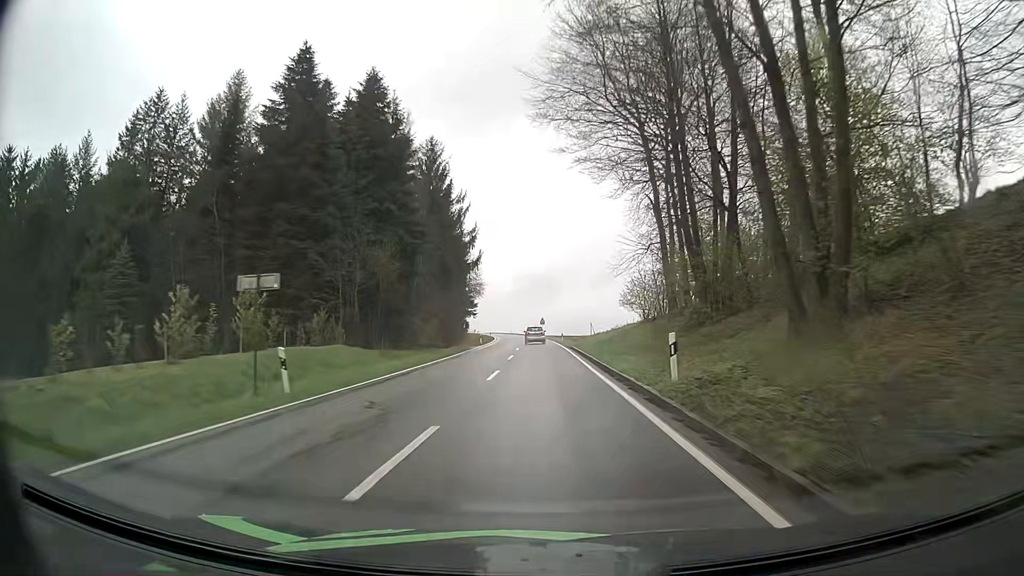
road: tertiary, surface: asphalt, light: Day
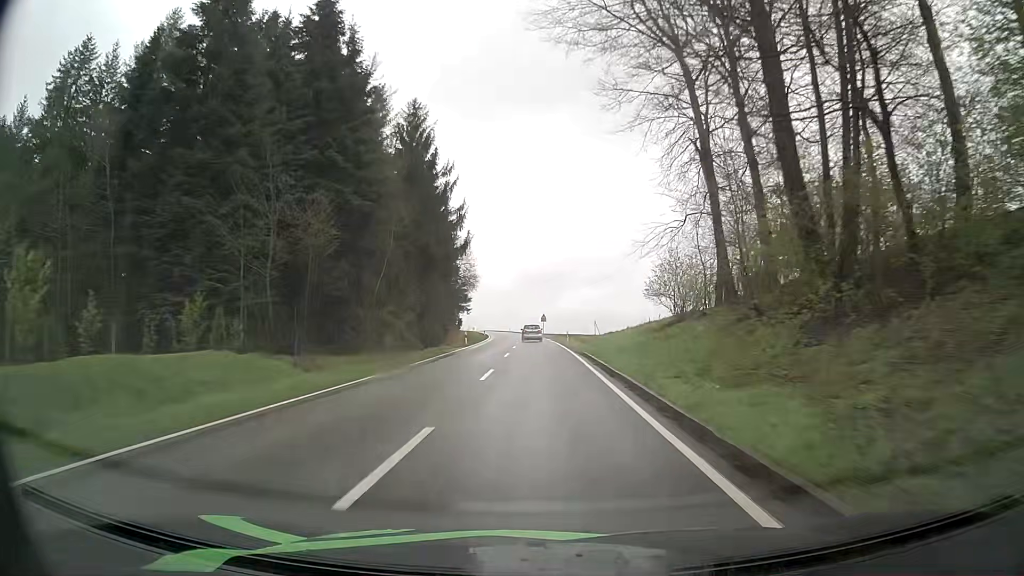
(+0.1, +12.9) m; 0°
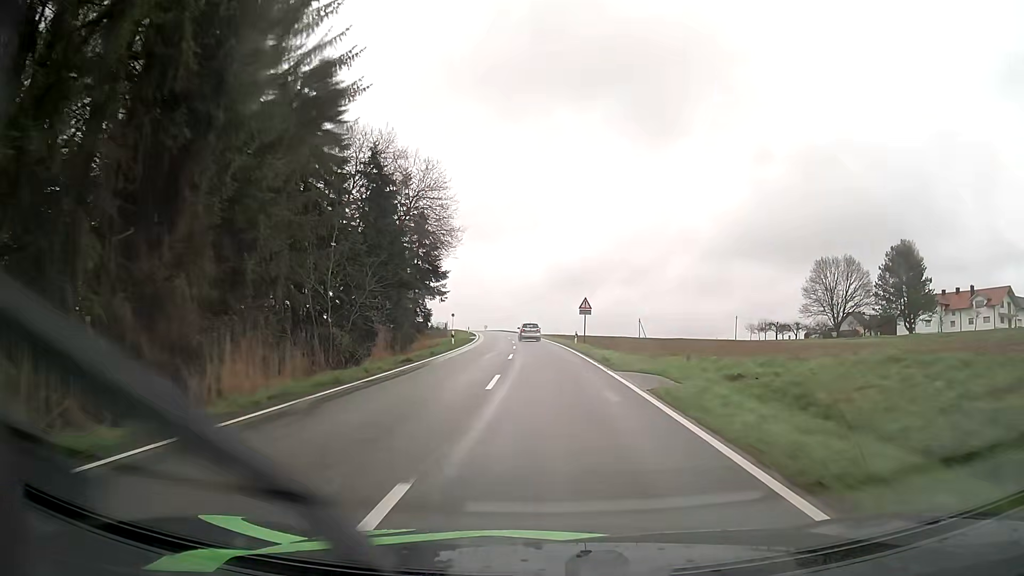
(-1.0, +52.8) m; -2°
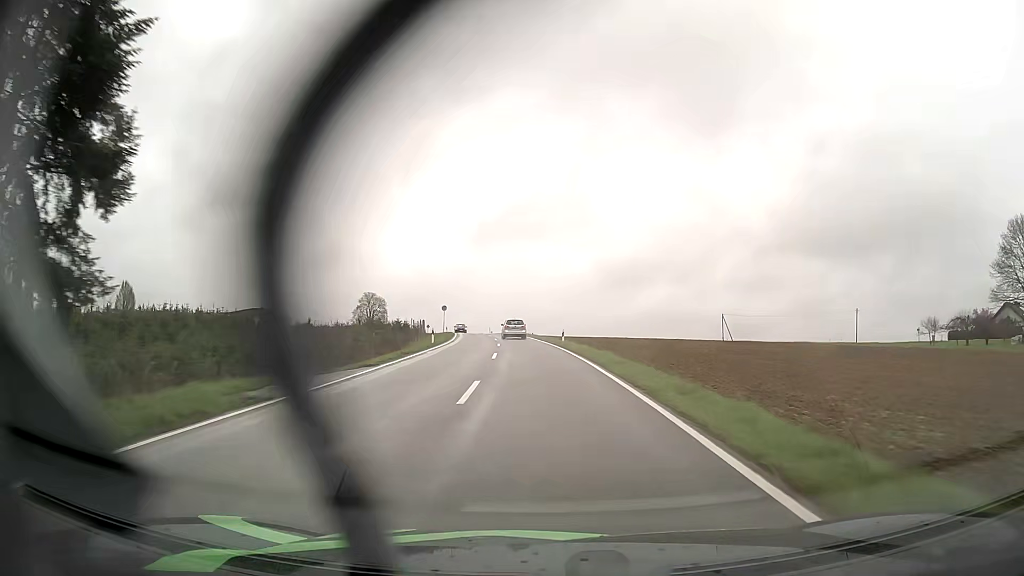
(-1.3, +52.8) m; -4°
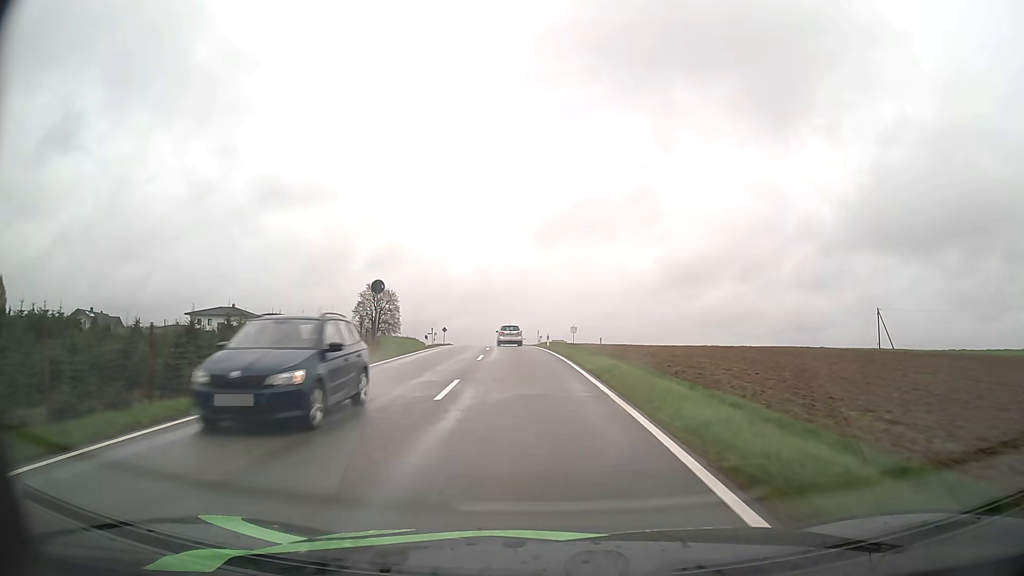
(-2.1, +48.8) m; -5°
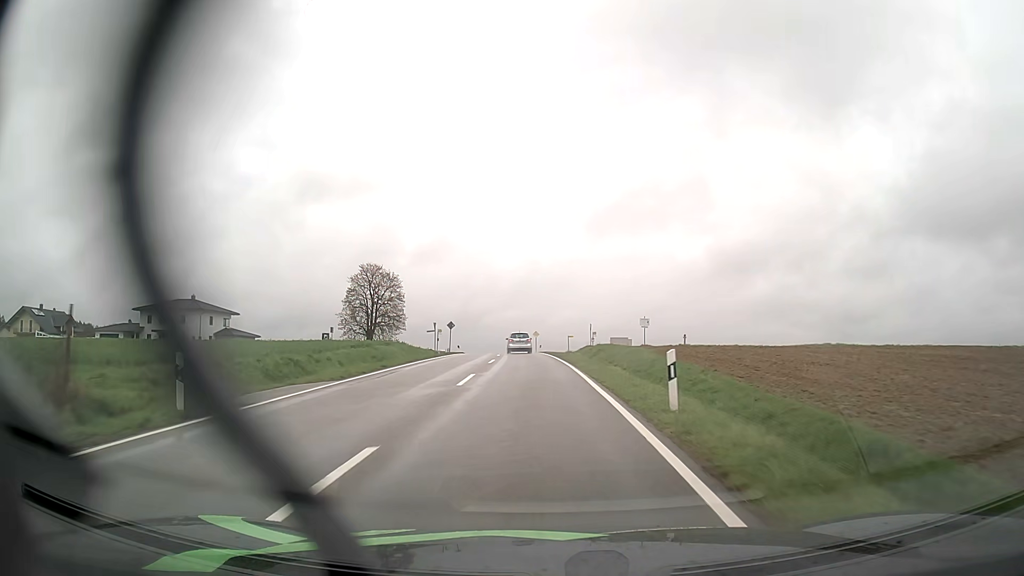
(-1.1, +33.2) m; -4°
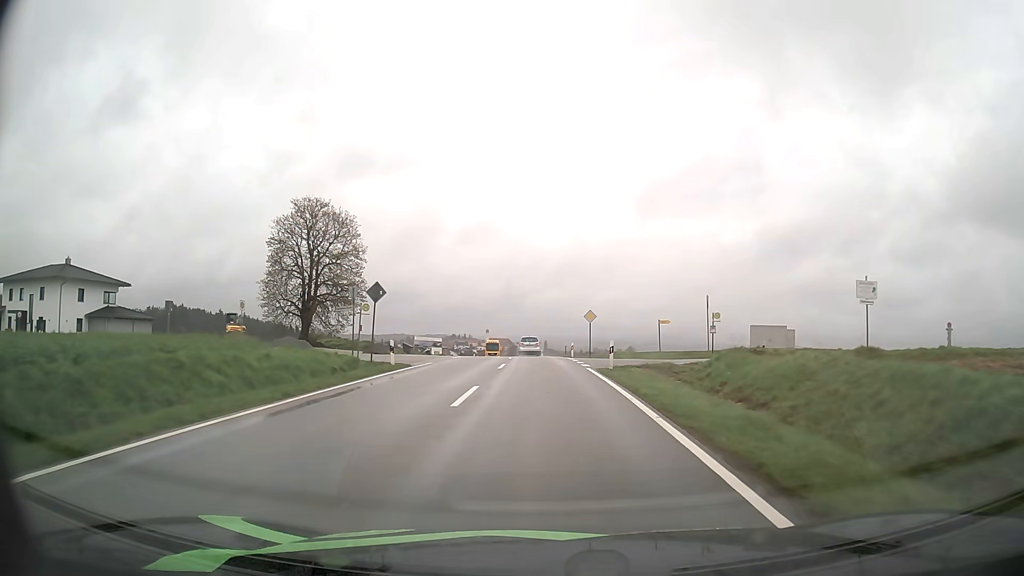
(-1.5, +41.4) m; -4°
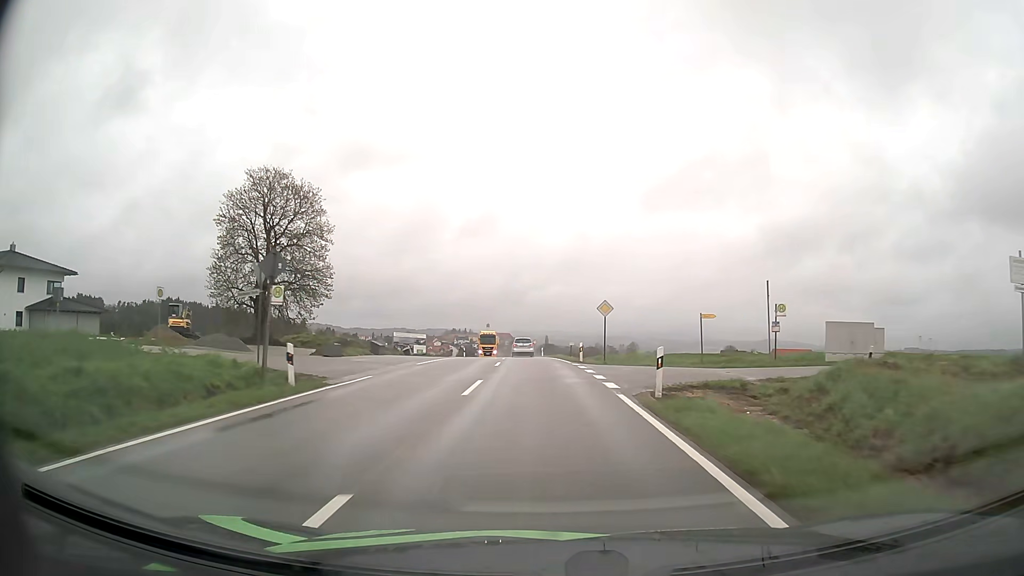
(0.0, +10.1) m; 0°
(0, +10) (0, +20) (0, +30) (0, +40) (-1, +50) (-2, +60) (-2, +70) (-3, +80) (-4, +90) (-5, +100) m
